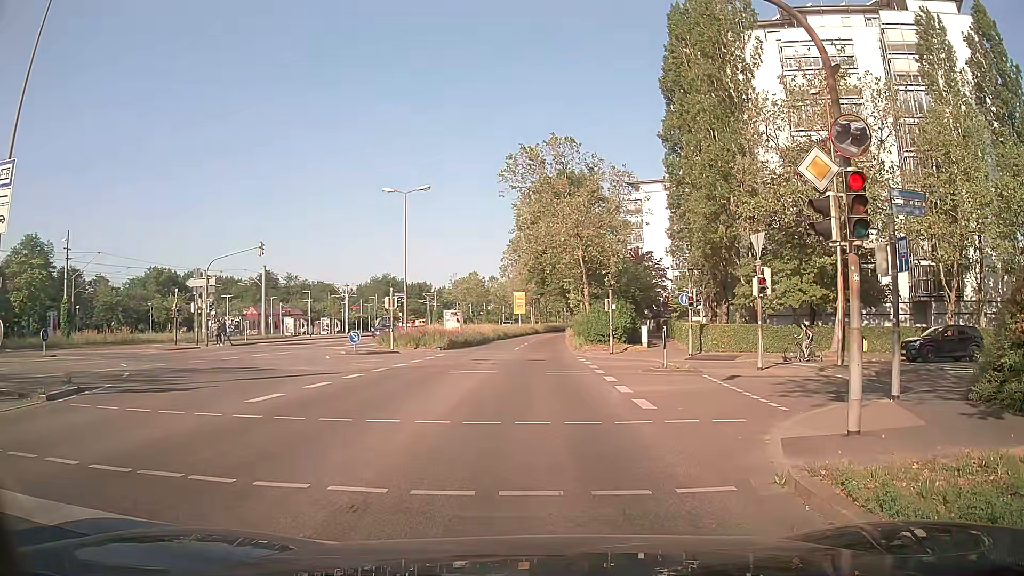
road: secondary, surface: asphalt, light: Day
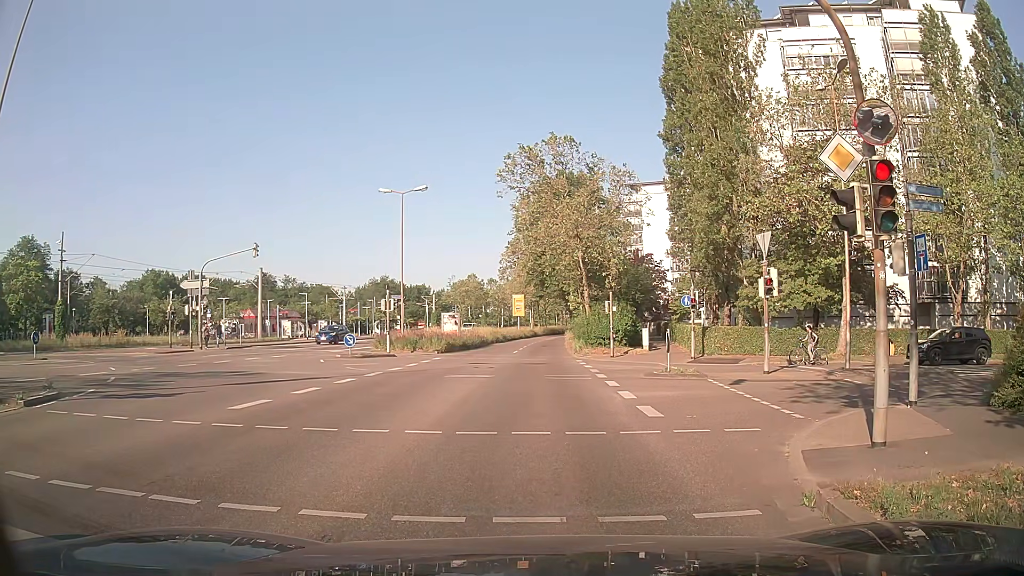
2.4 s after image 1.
(0.0, +0.7) m; 0°
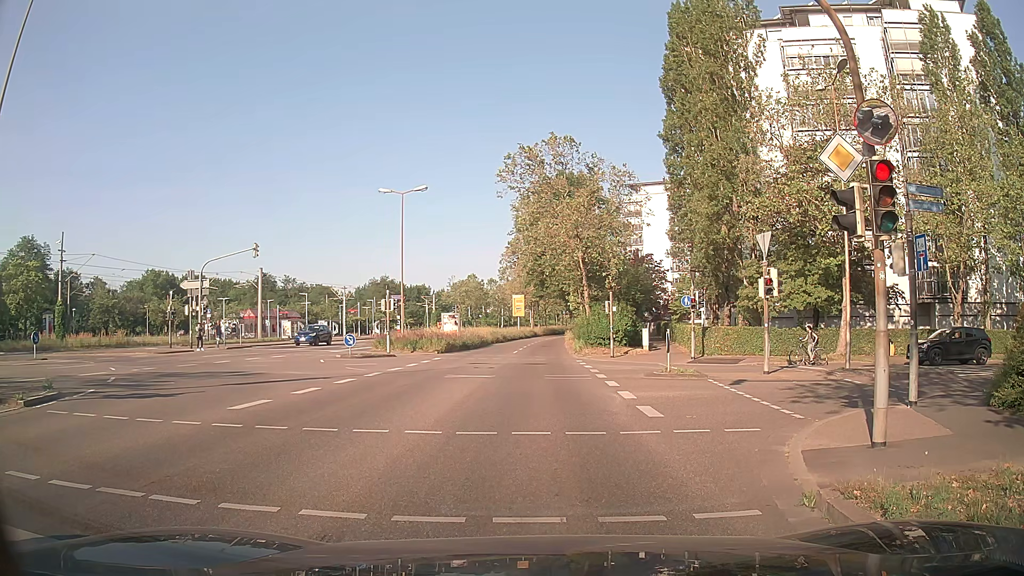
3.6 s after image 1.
(0.0, 0.0) m; 0°
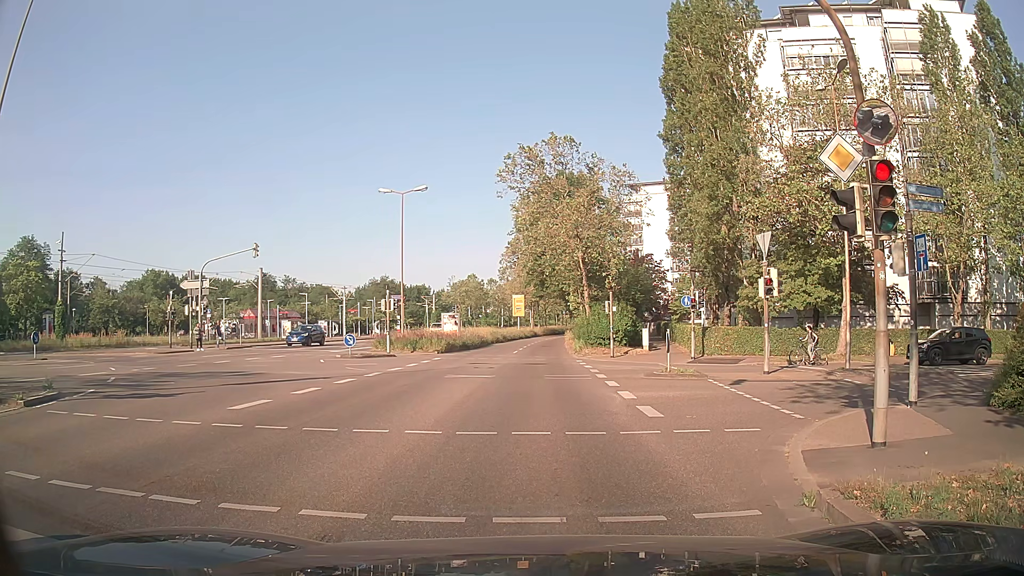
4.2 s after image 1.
(0.0, 0.0) m; 0°
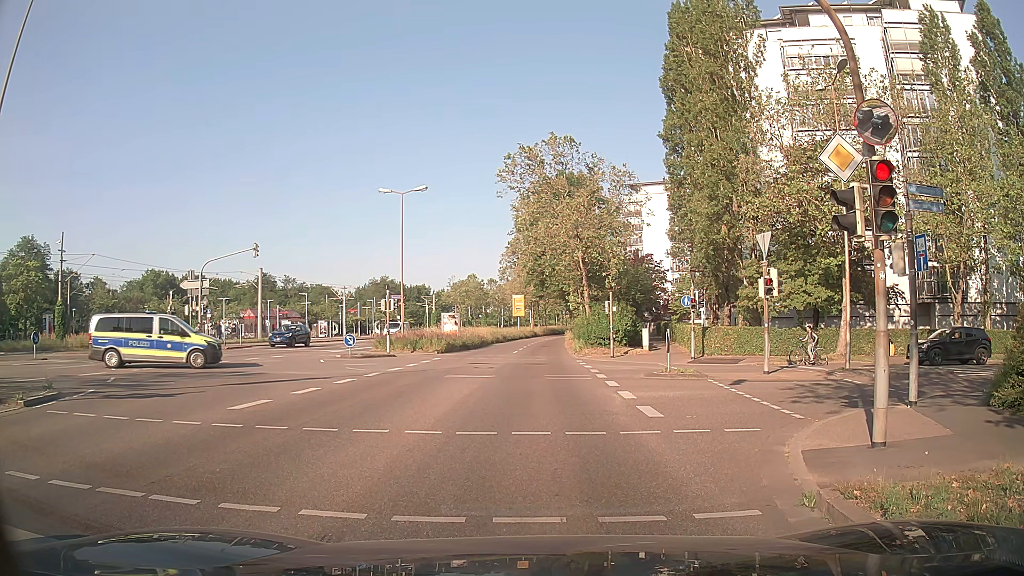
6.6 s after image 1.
(0.0, 0.0) m; 0°
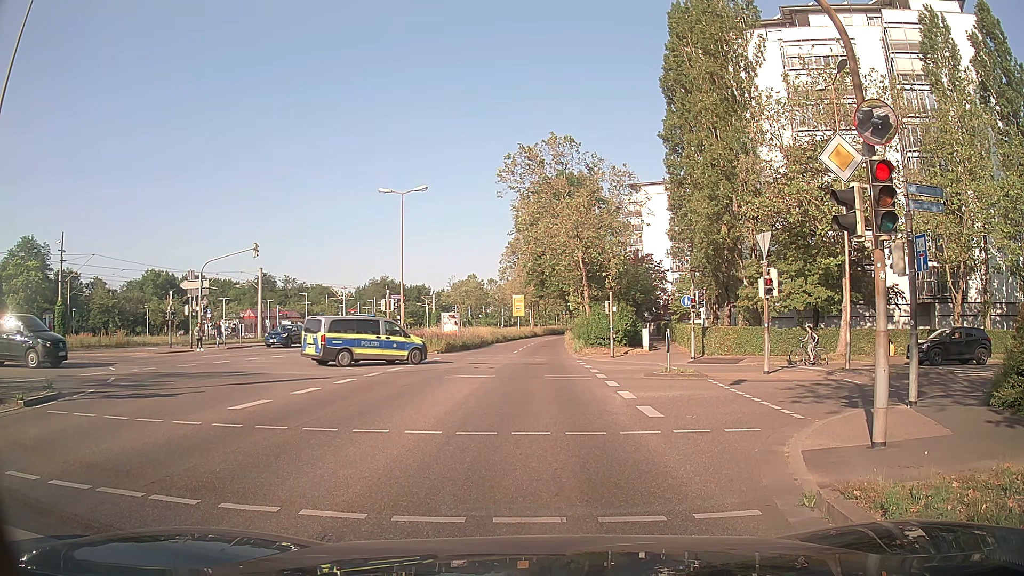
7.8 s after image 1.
(0.0, 0.0) m; 0°
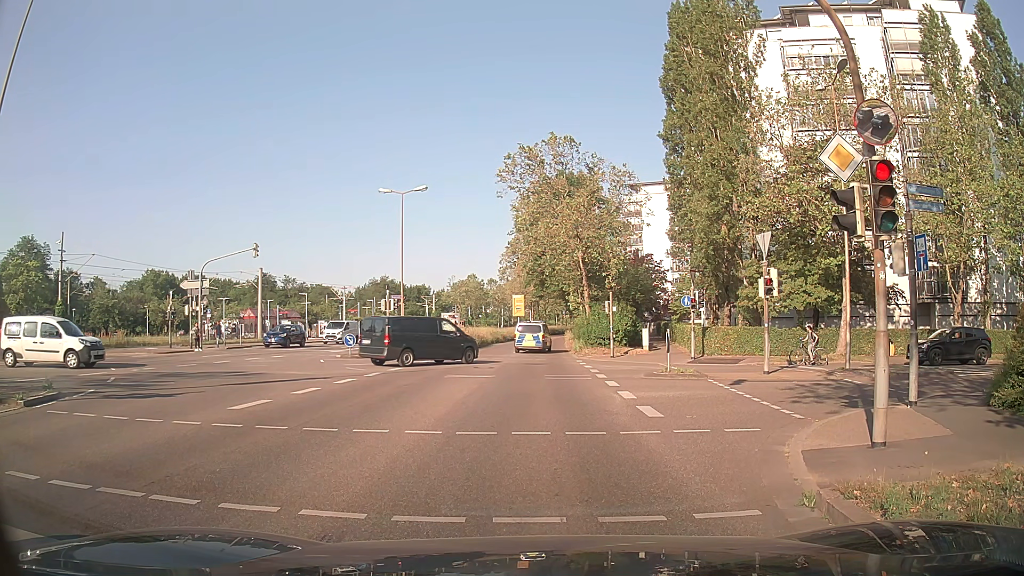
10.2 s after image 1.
(0.0, 0.0) m; 0°
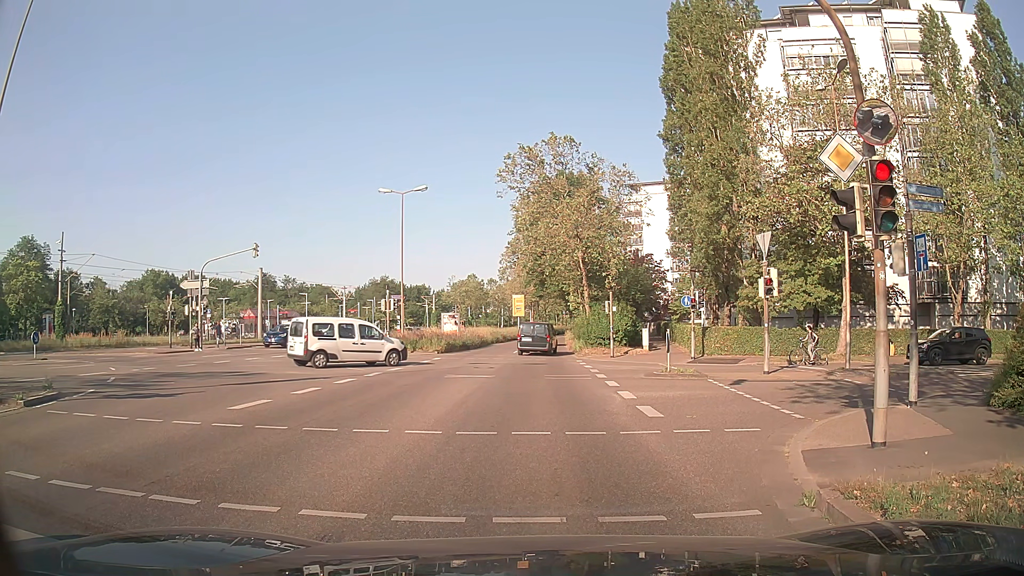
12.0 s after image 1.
(0.0, 0.0) m; 0°
(0, +10) (-1, +20) (-1, +30) (-1, +40) (-2, +50) (-2, +60) (-2, +70) (-2, +80) (-2, +90) (-1, +100) m
